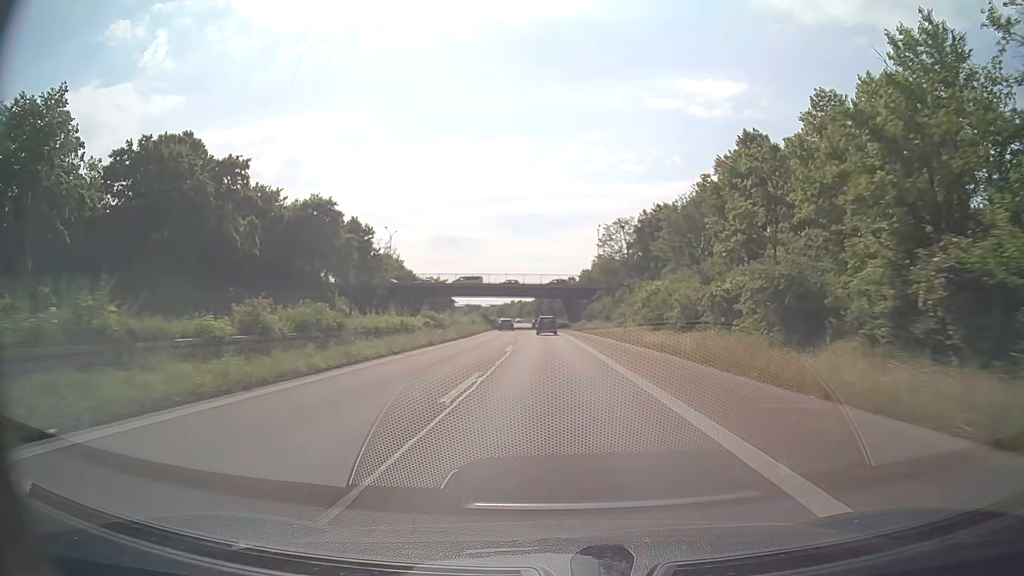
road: trunk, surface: asphalt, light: Day
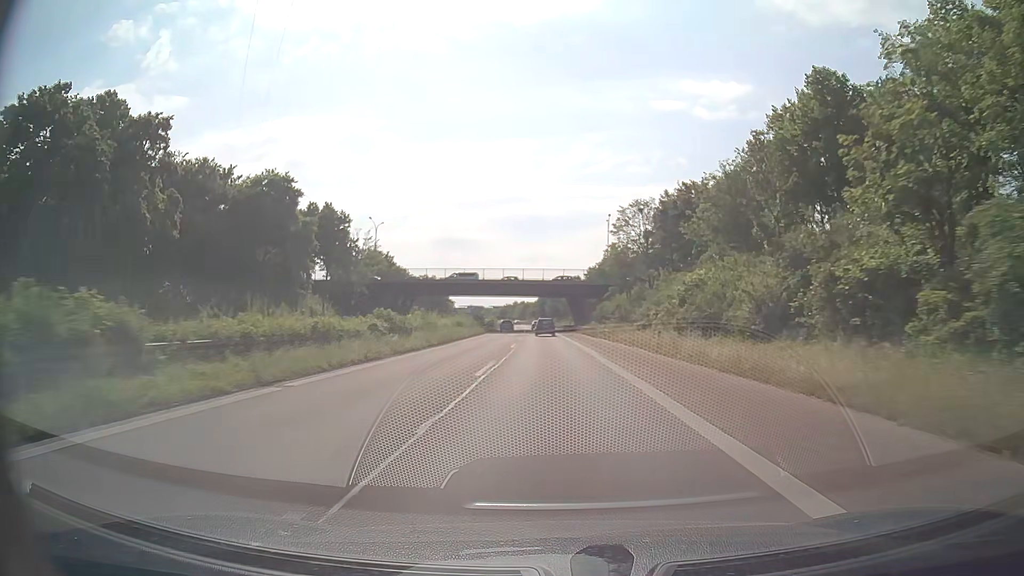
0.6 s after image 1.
(-0.1, +12.5) m; 0°
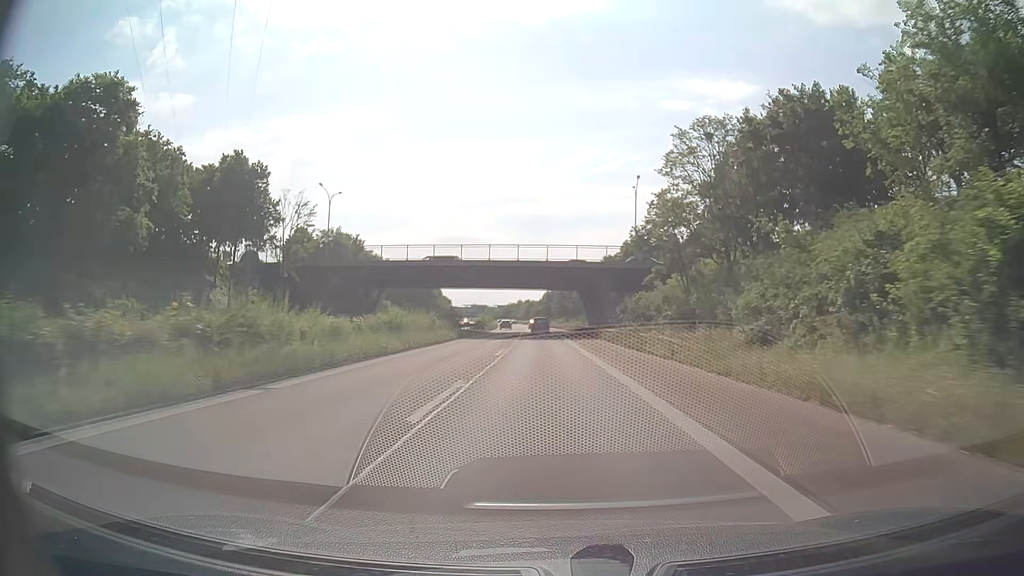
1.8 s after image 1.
(-0.1, +25.7) m; -1°
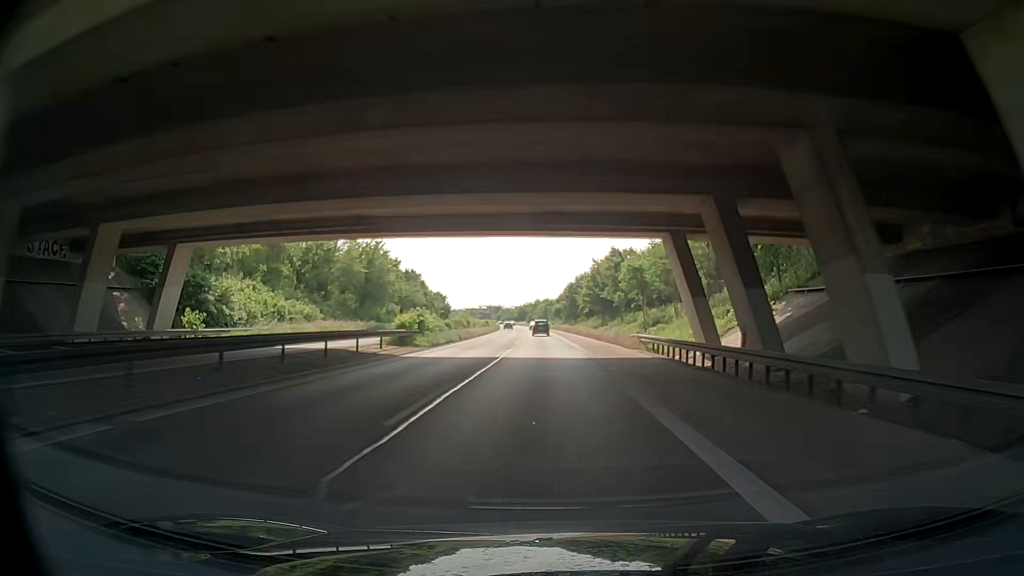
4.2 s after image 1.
(-0.8, +54.7) m; -2°
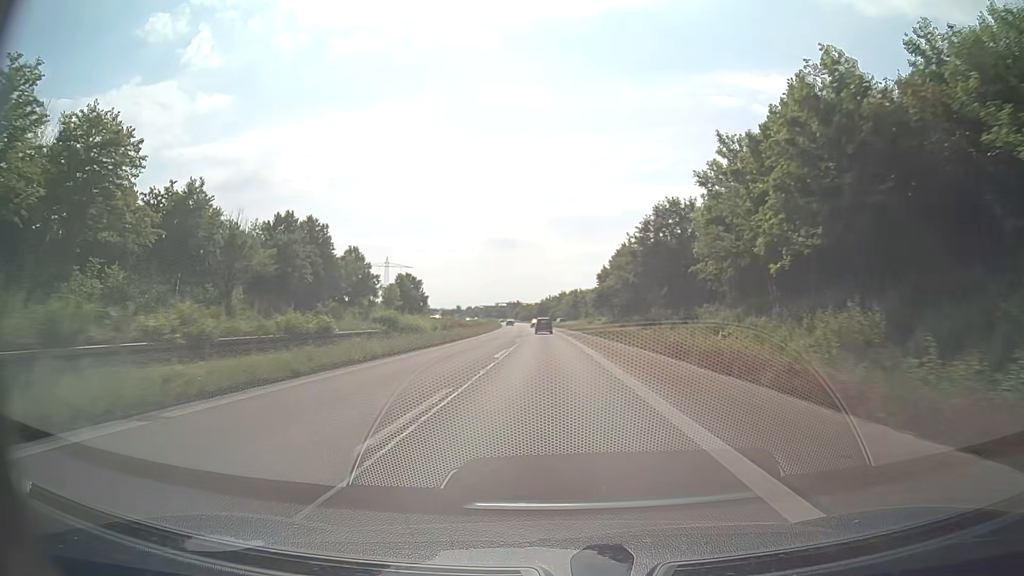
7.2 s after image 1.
(-1.1, +73.9) m; -2°
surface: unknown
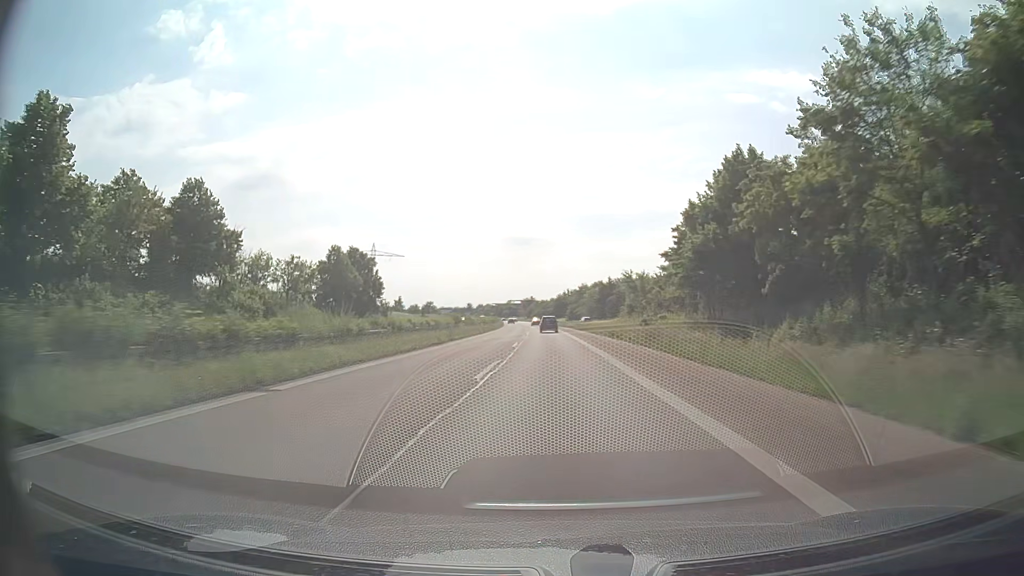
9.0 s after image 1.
(-0.6, +45.7) m; -1°
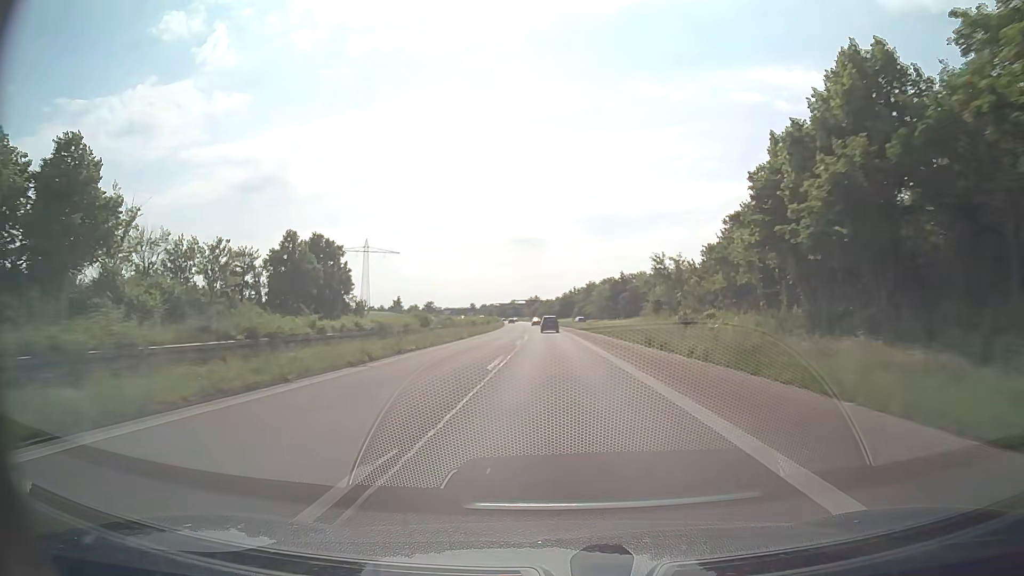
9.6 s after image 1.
(0.0, +15.2) m; 0°
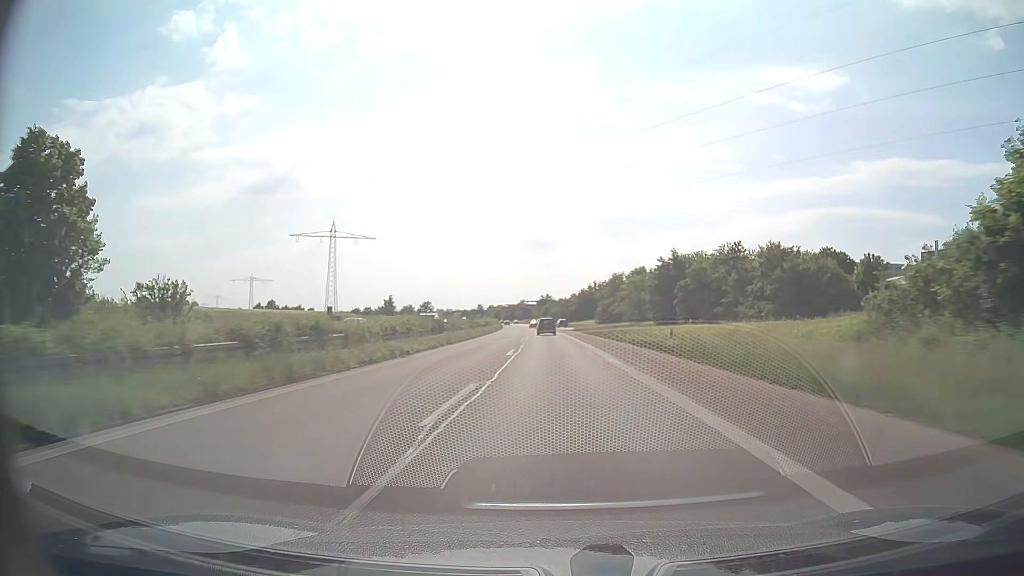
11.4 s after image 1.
(-0.4, +45.5) m; -1°
(0, +10) (0, +20) (0, +30) (0, +40) (-1, +50) (-1, +60) (-1, +70) (-1, +80) (-2, +90) (-2, +100) m
